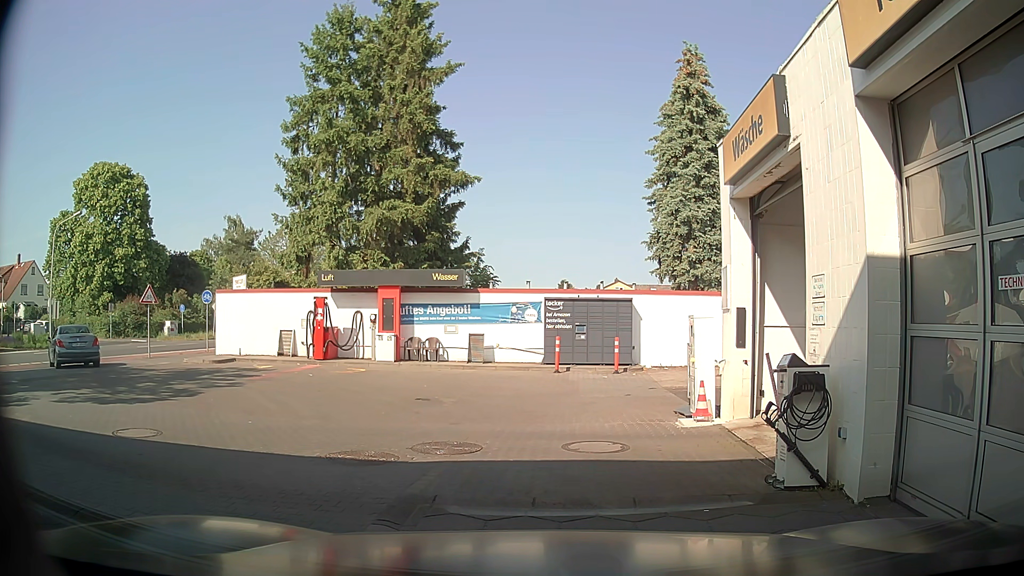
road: service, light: Day
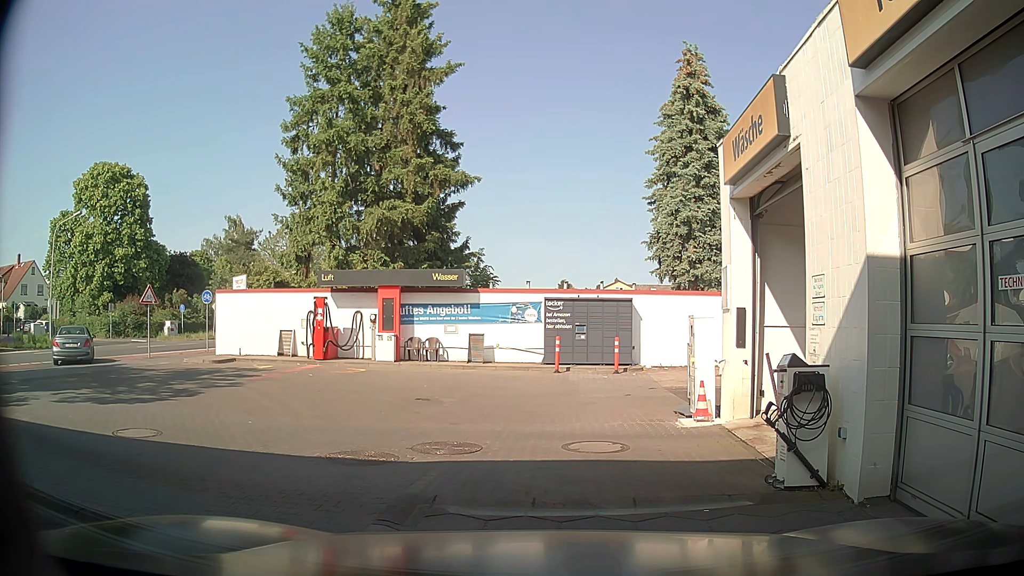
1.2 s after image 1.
(0.0, 0.0) m; 0°
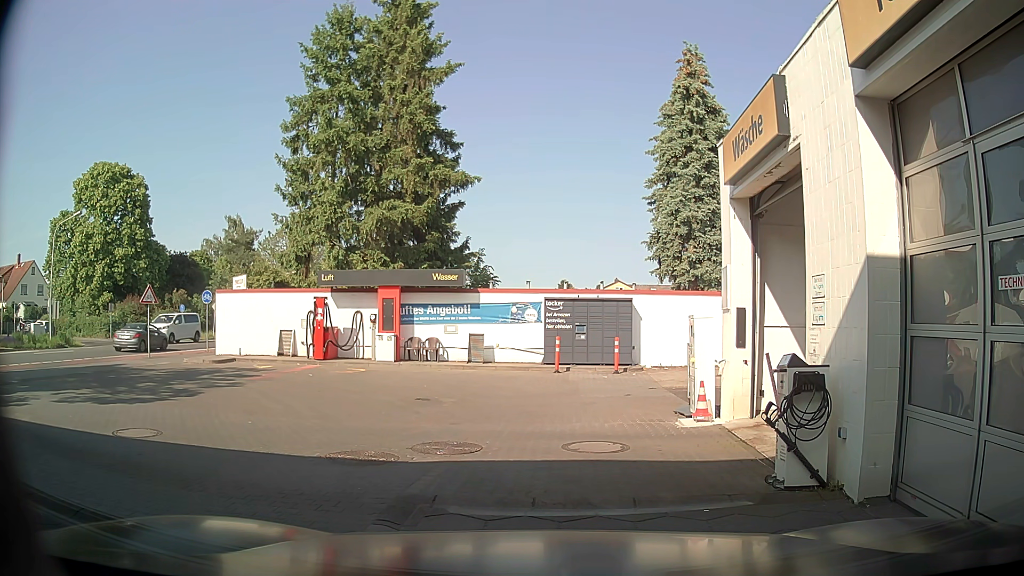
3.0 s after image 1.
(0.0, 0.0) m; 0°
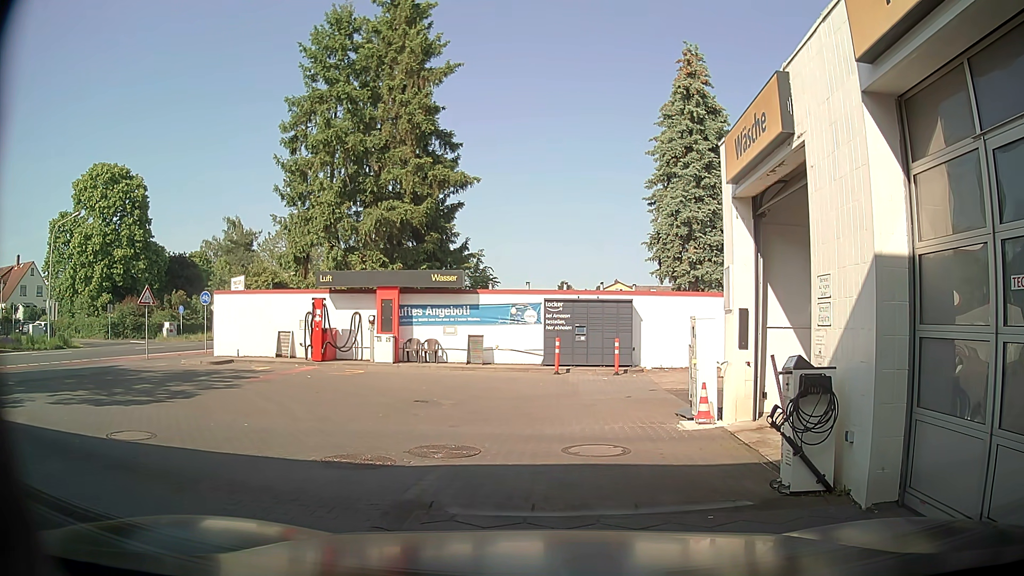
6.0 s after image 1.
(0.0, +0.1) m; 0°
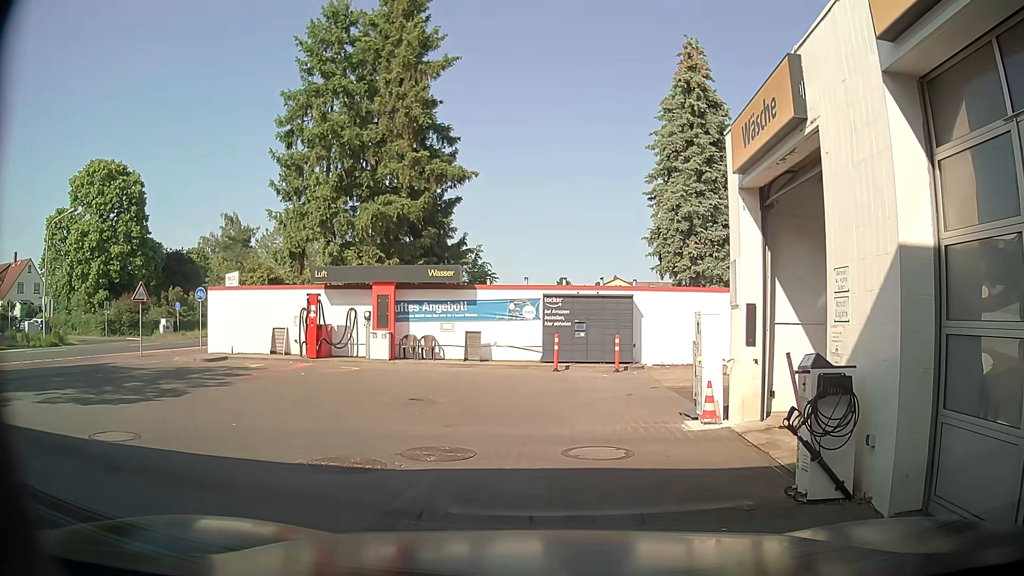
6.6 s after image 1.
(0.0, +0.4) m; 0°
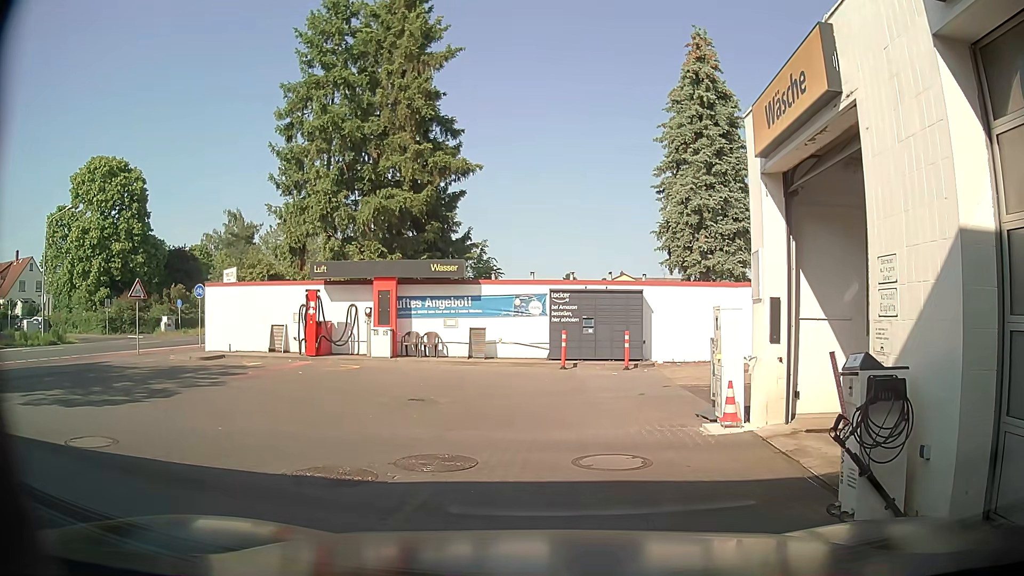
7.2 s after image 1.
(0.0, +0.7) m; +1°
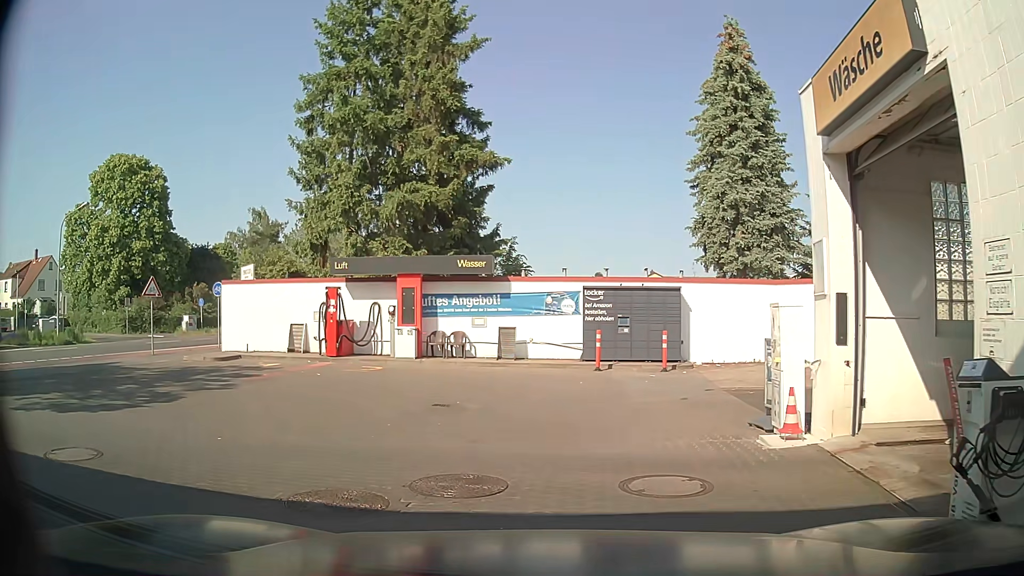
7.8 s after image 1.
(0.0, +1.1) m; -2°
